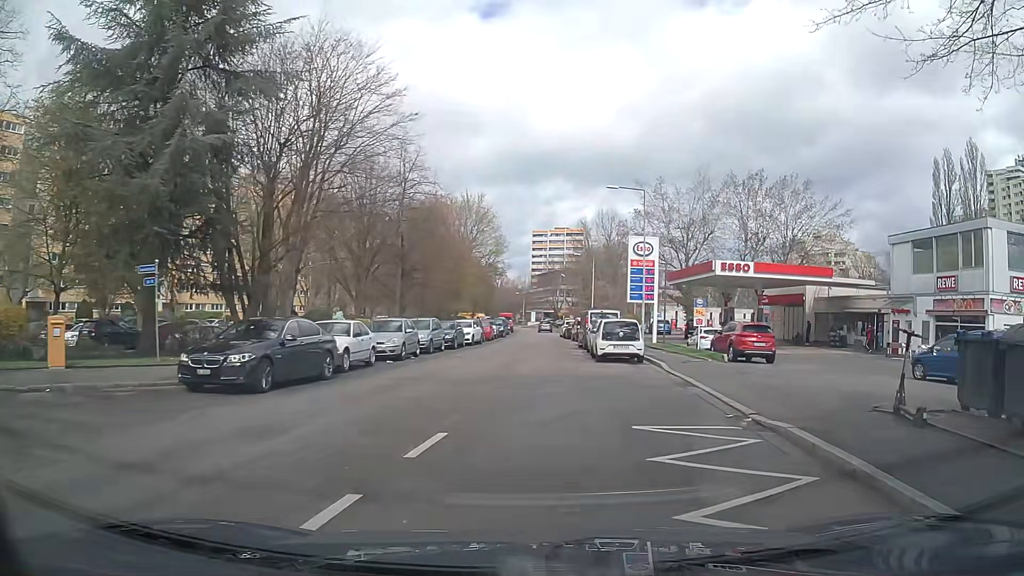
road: residential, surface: asphalt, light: Day
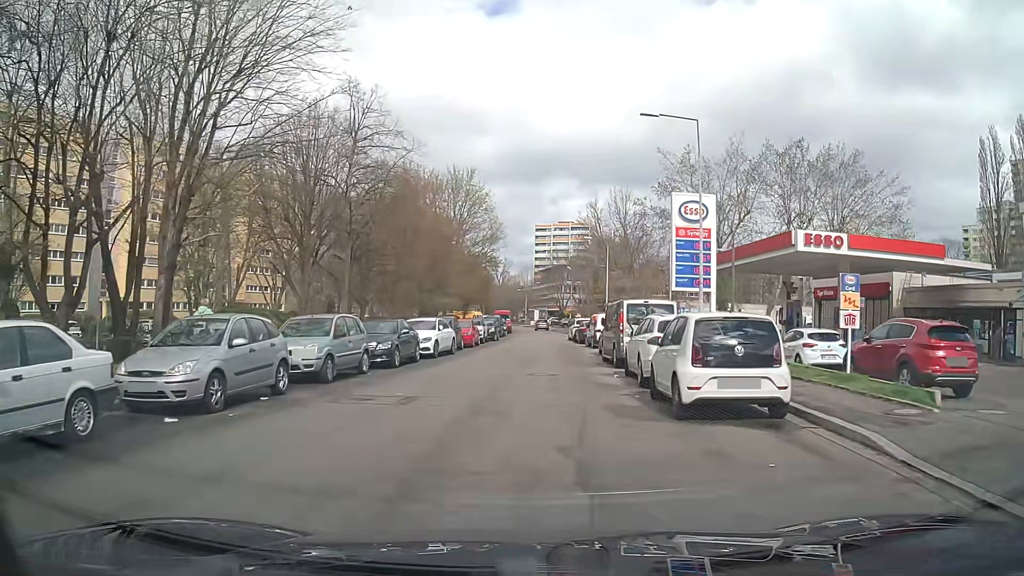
(+0.2, +14.0) m; -1°
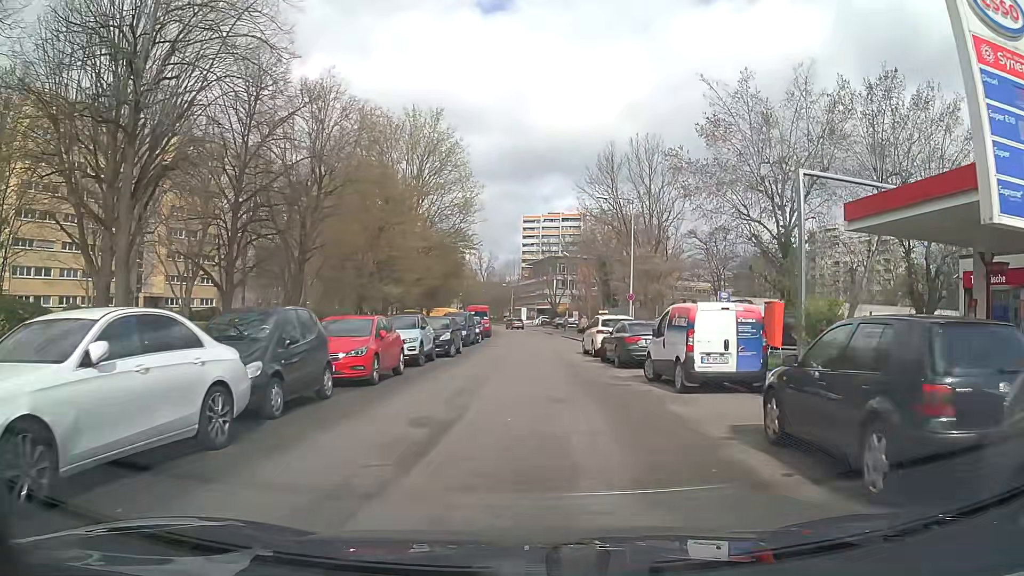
(+0.2, +20.7) m; +2°
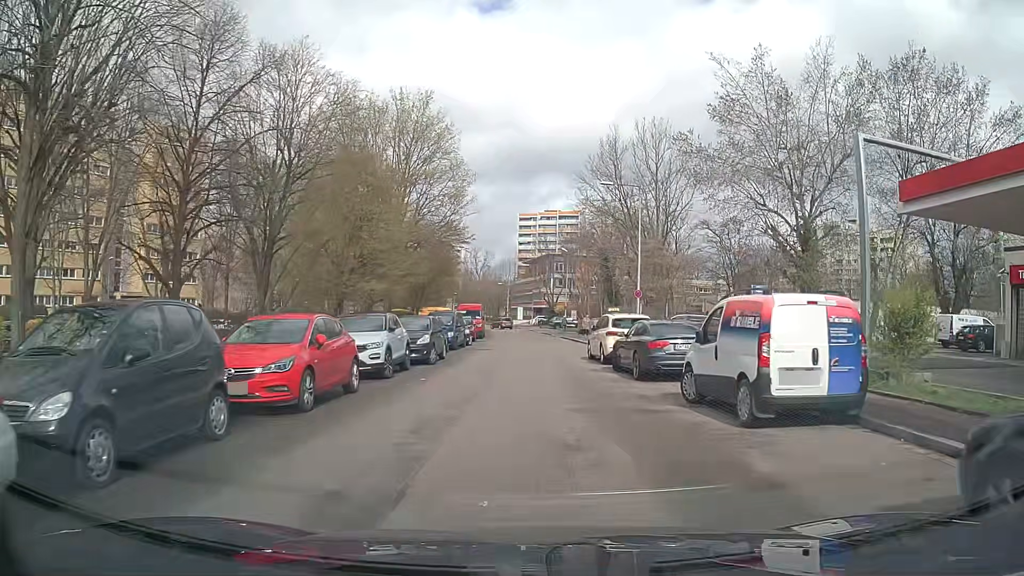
(0.0, +4.2) m; 0°
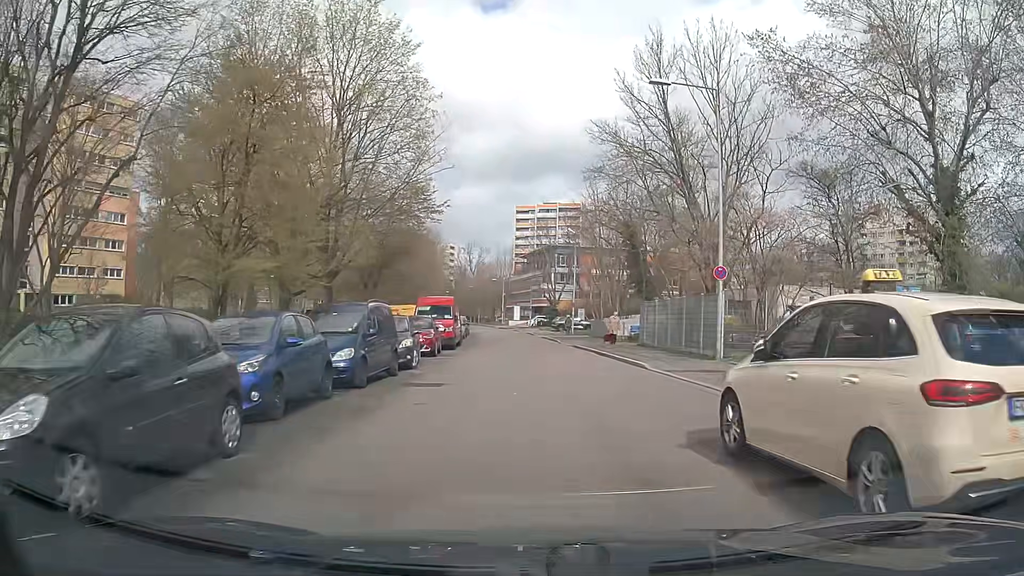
(+0.1, +16.7) m; 0°
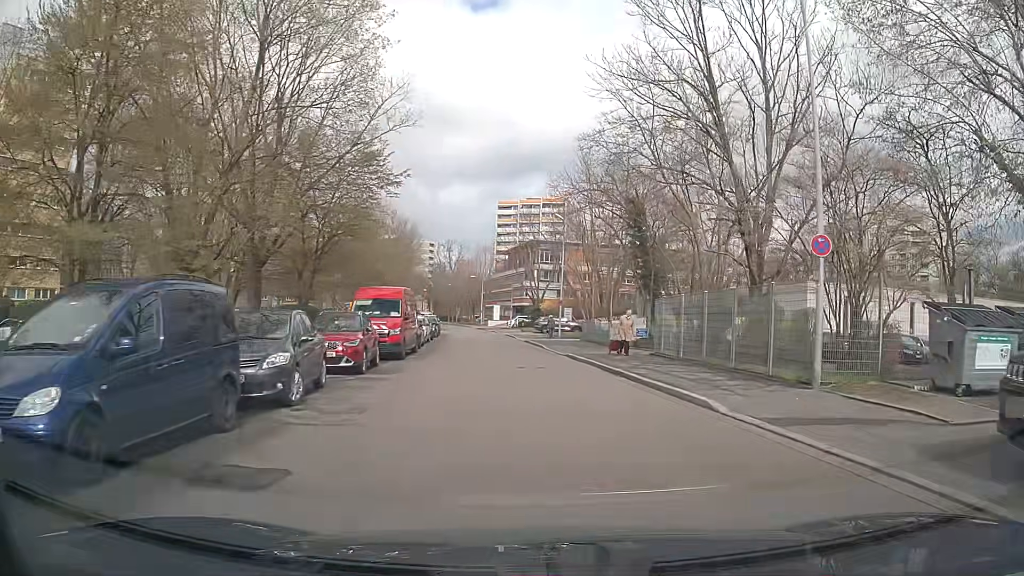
(+0.1, +8.7) m; +2°
